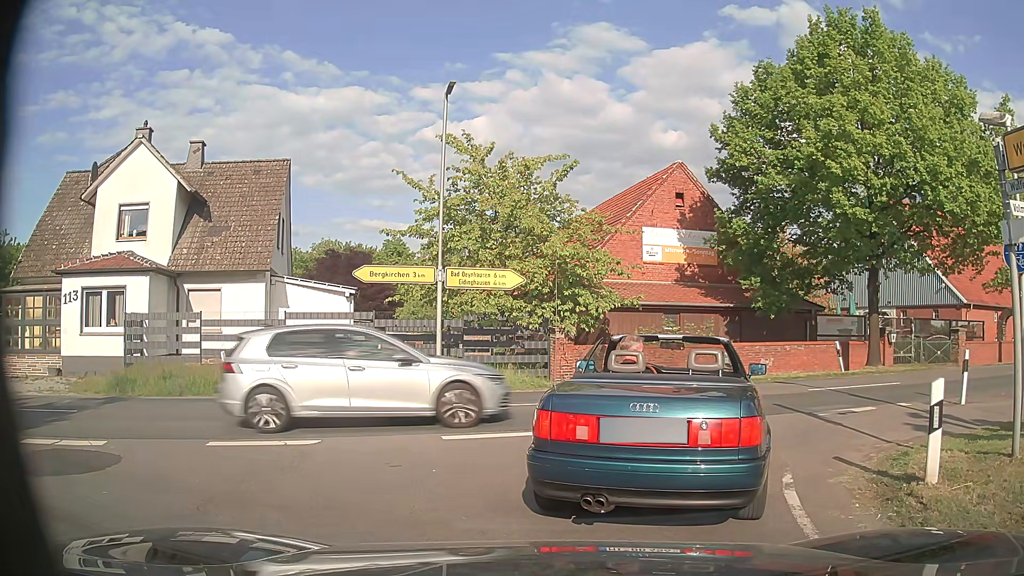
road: tertiary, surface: asphalt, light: Day
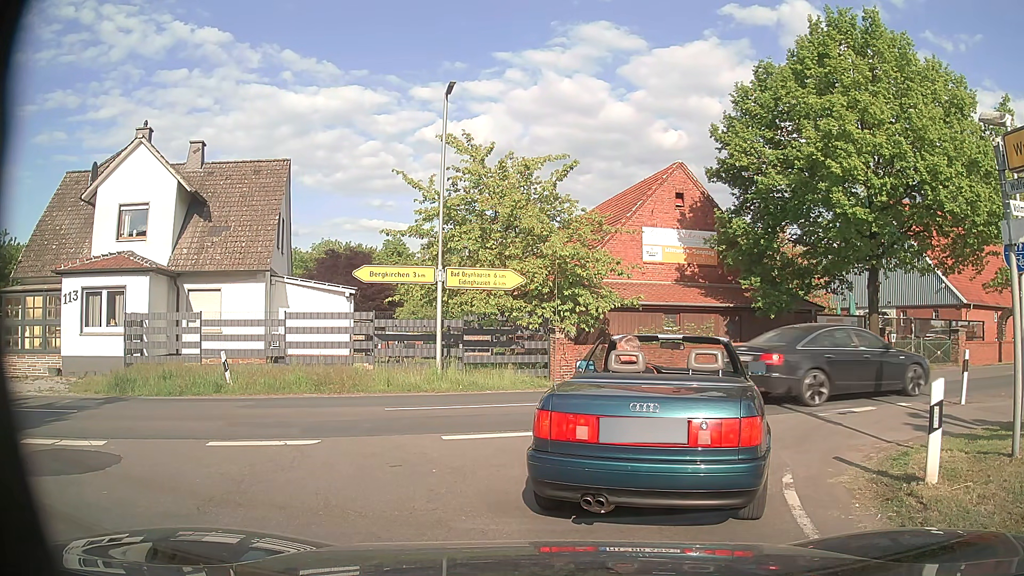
(0.0, 0.0) m; 0°
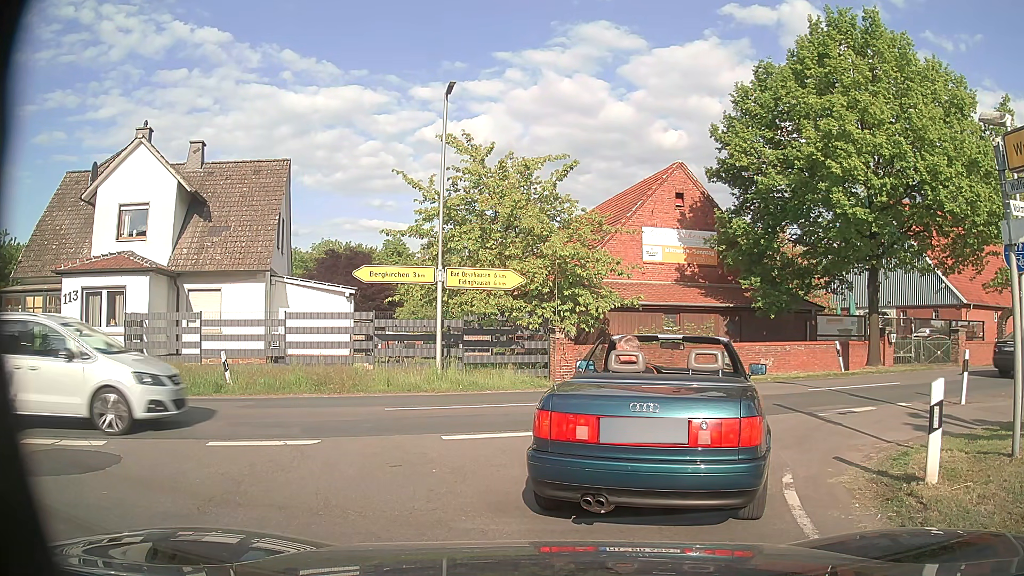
(0.0, 0.0) m; 0°
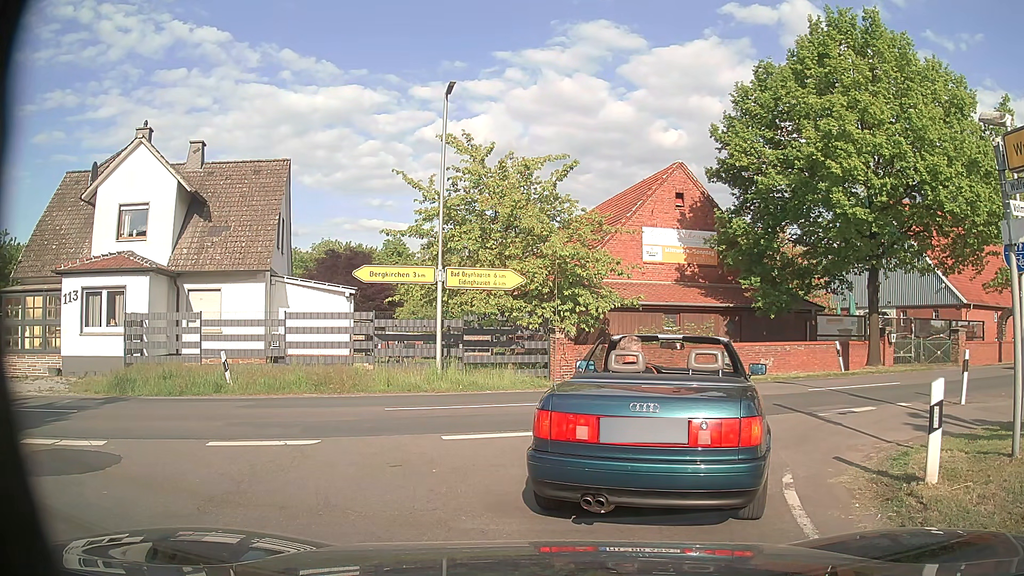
(0.0, 0.0) m; 0°
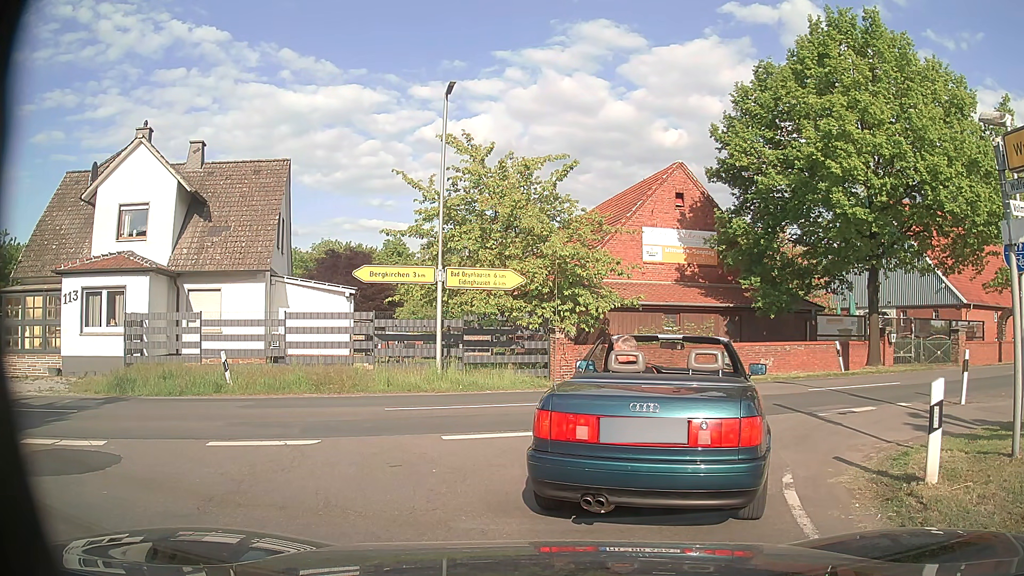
(0.0, 0.0) m; 0°
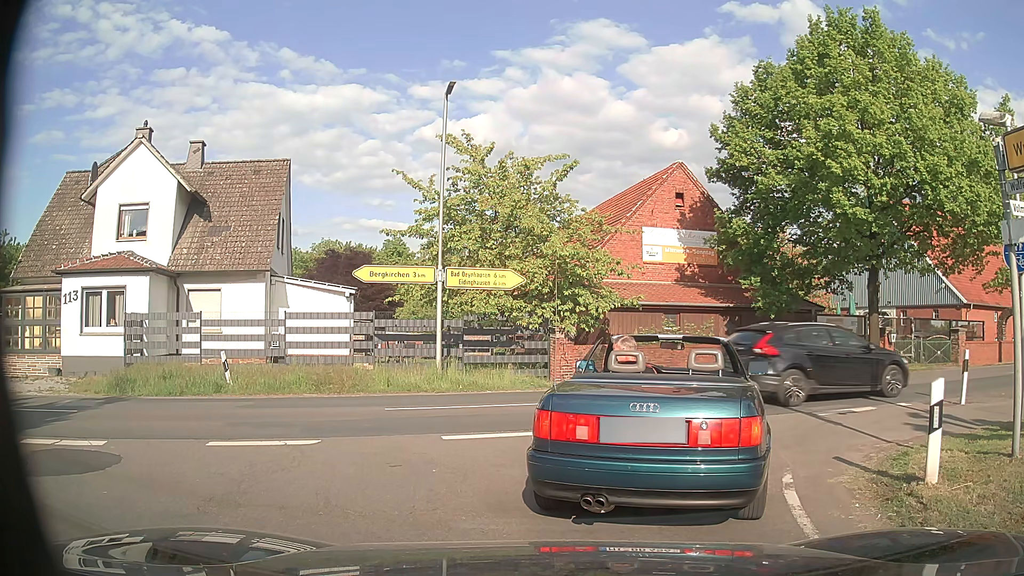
(0.0, 0.0) m; 0°
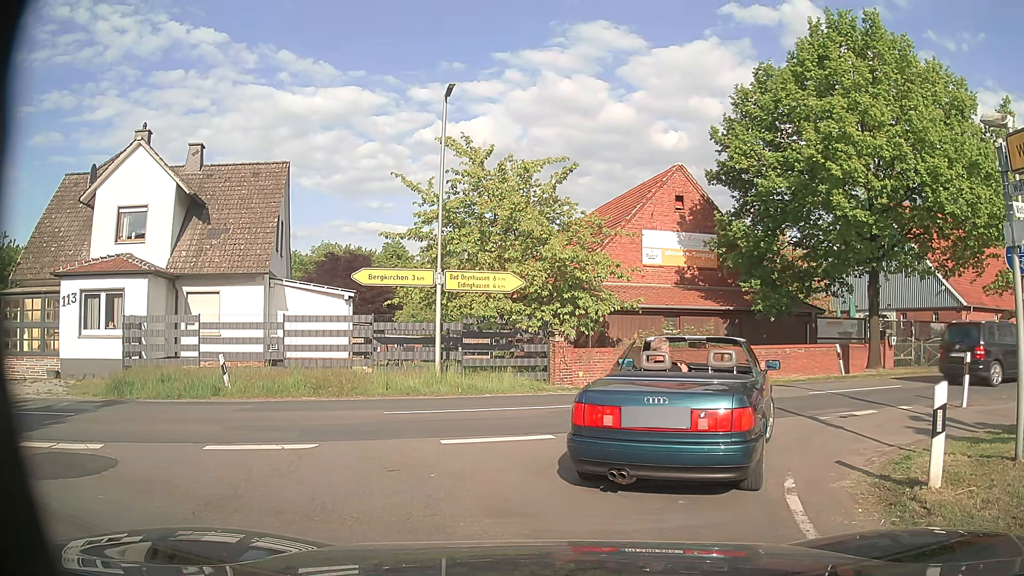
(0.0, +0.1) m; 0°
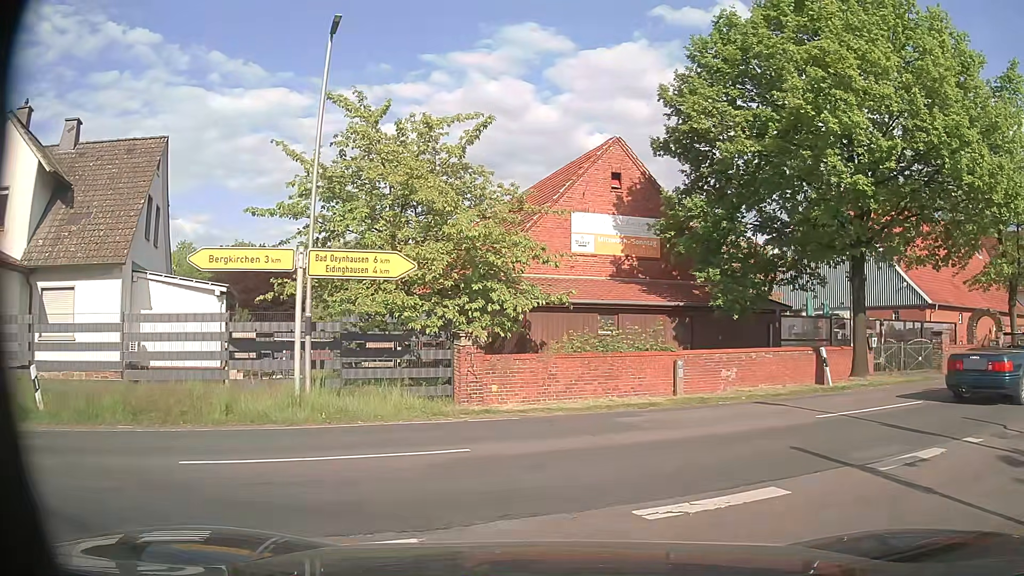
(+0.1, +4.8) m; +4°
